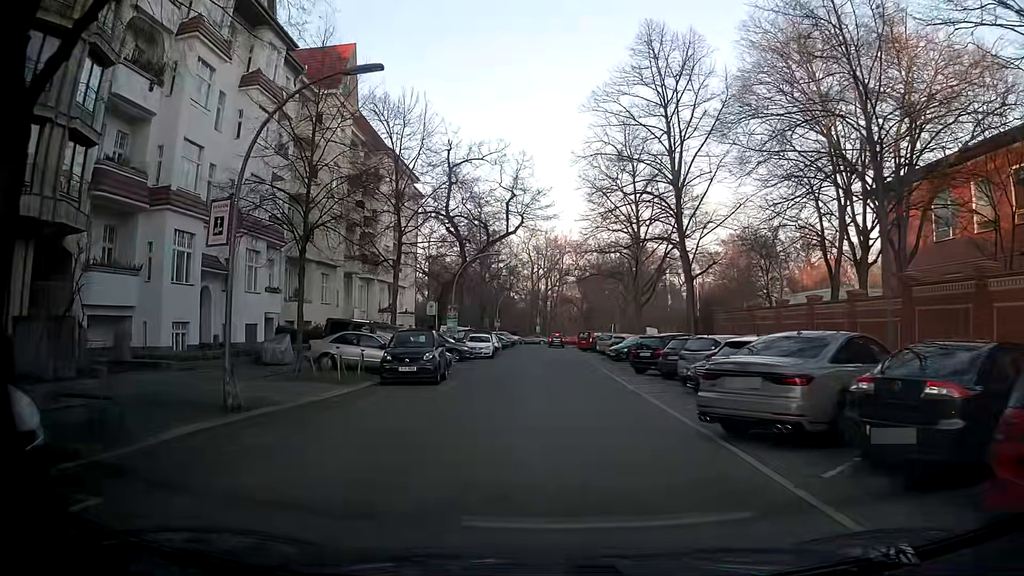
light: Day
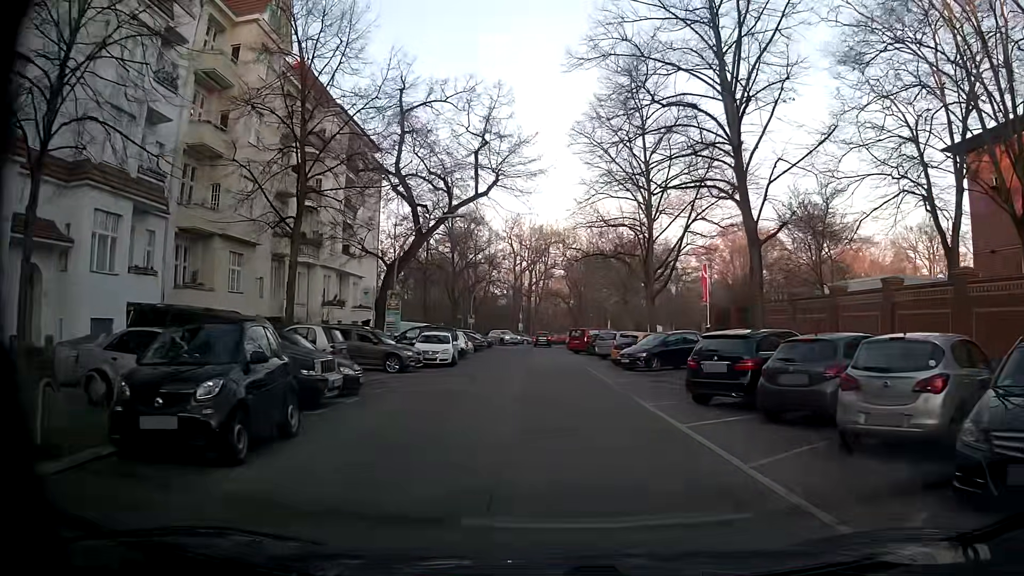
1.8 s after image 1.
(0.0, +12.1) m; 0°
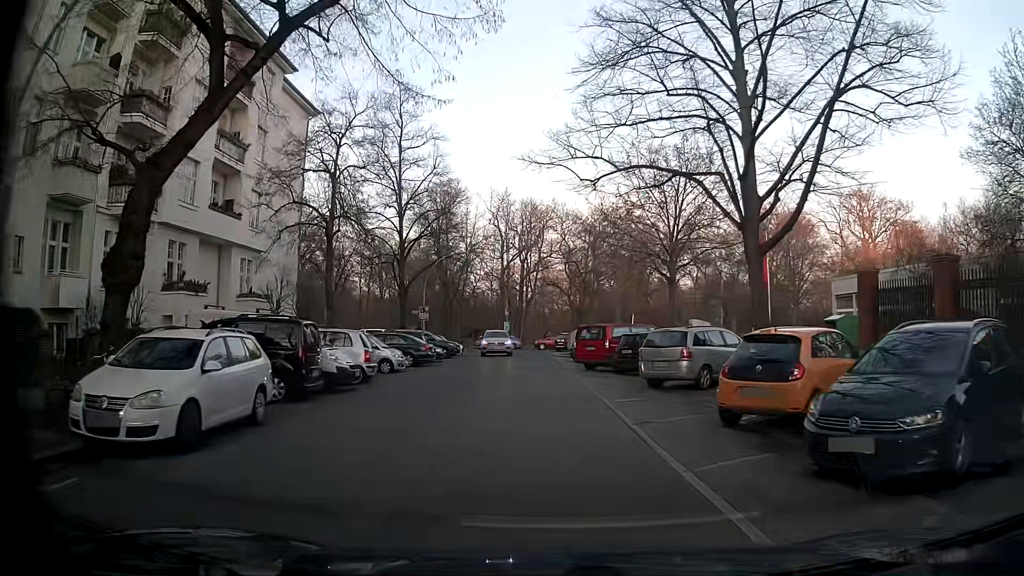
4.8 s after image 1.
(+0.7, +21.3) m; +1°
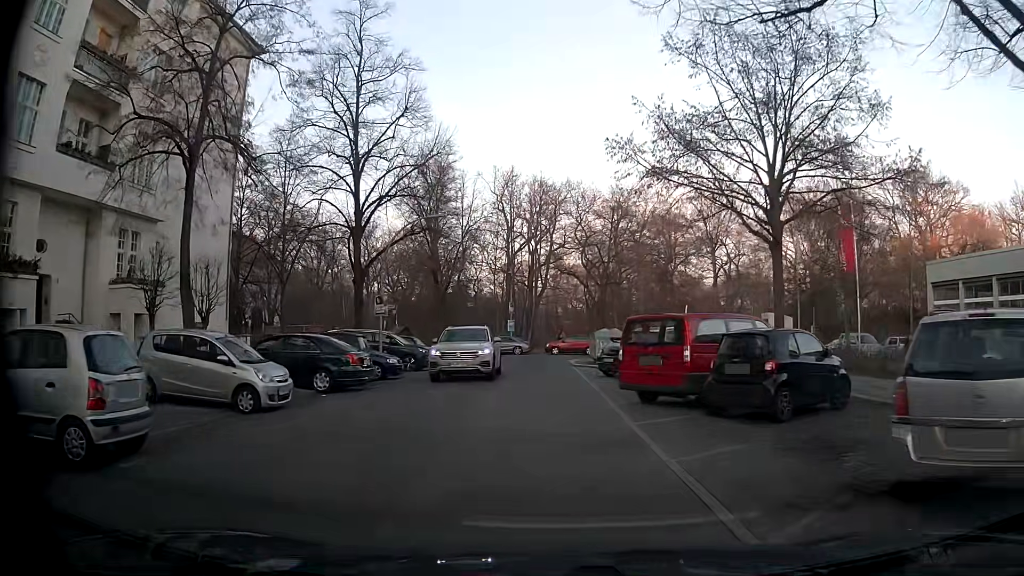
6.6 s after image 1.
(+0.1, +13.1) m; -1°
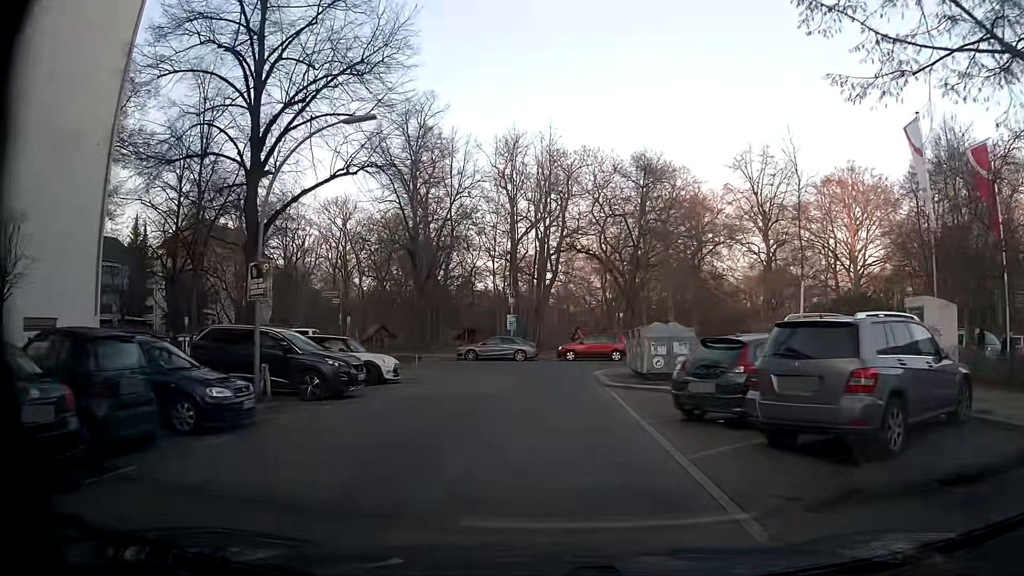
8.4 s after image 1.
(+0.1, +12.8) m; 0°
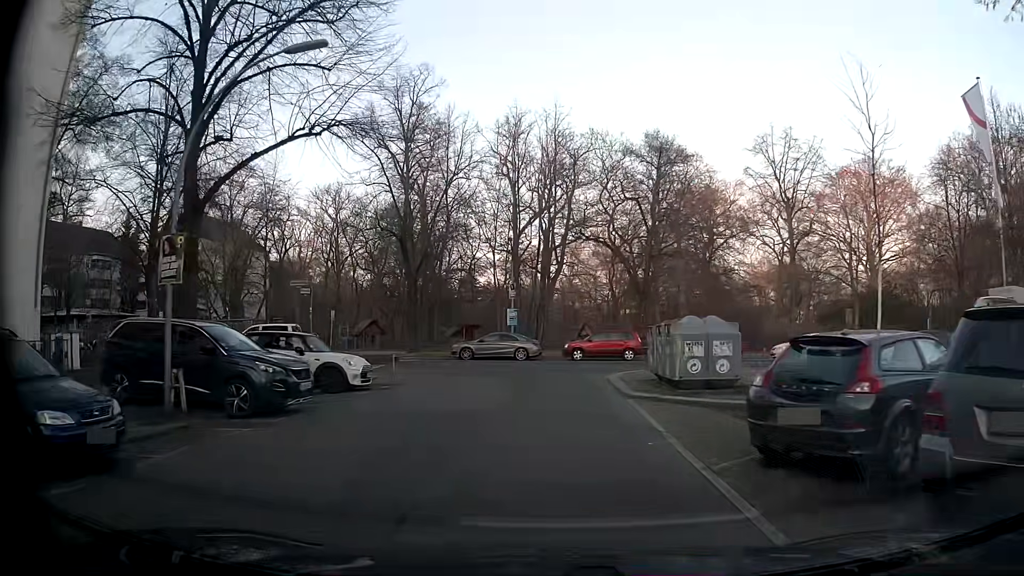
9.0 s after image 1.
(0.0, +4.0) m; +1°
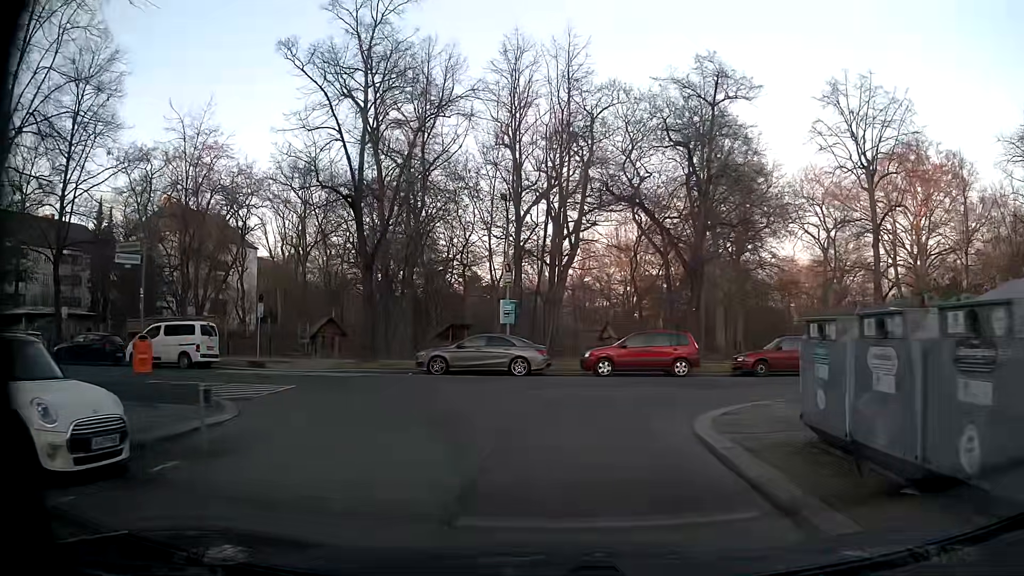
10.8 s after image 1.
(-0.2, +11.1) m; -2°
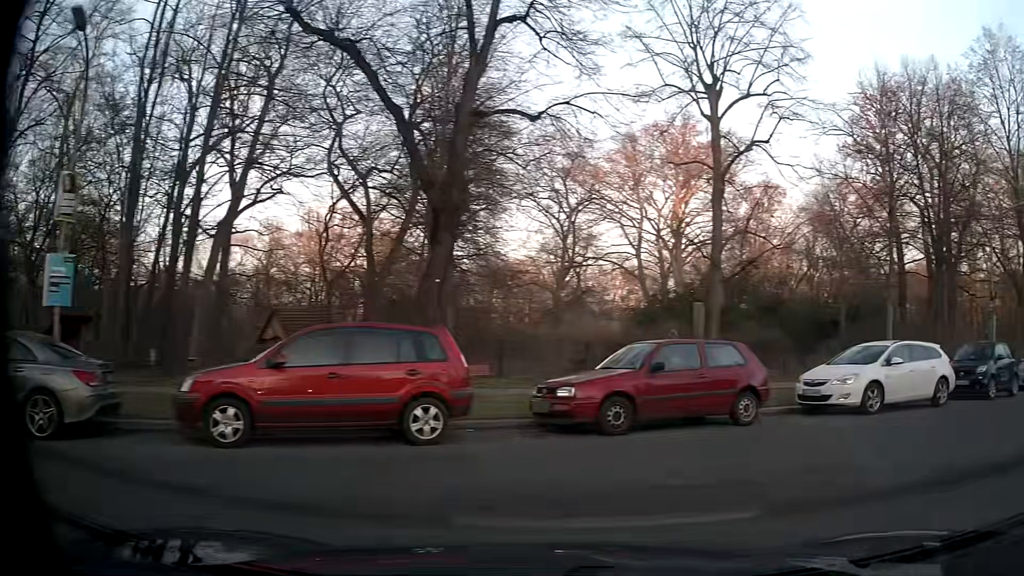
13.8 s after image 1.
(+1.2, +13.7) m; +27°
